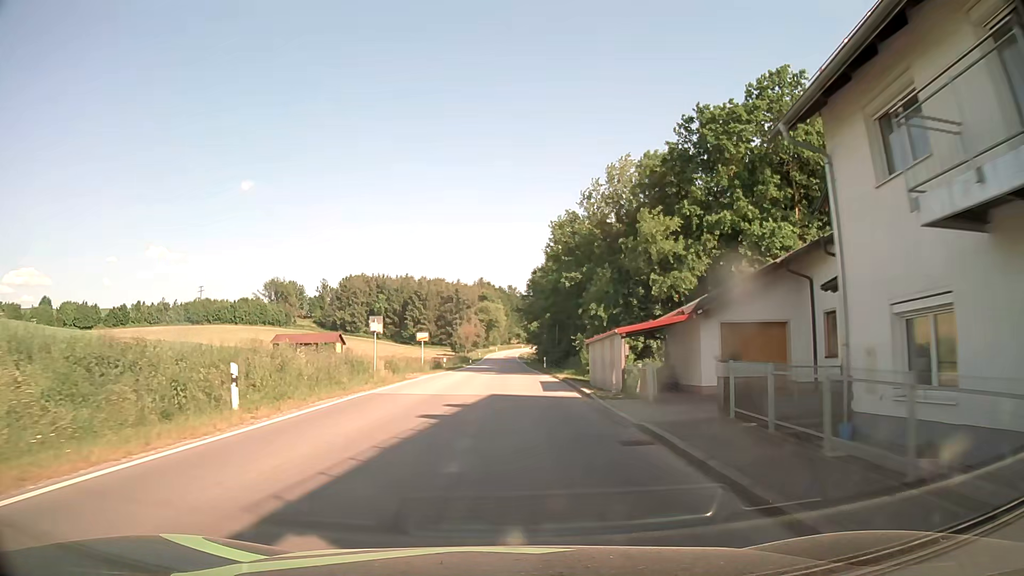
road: secondary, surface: asphalt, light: Day
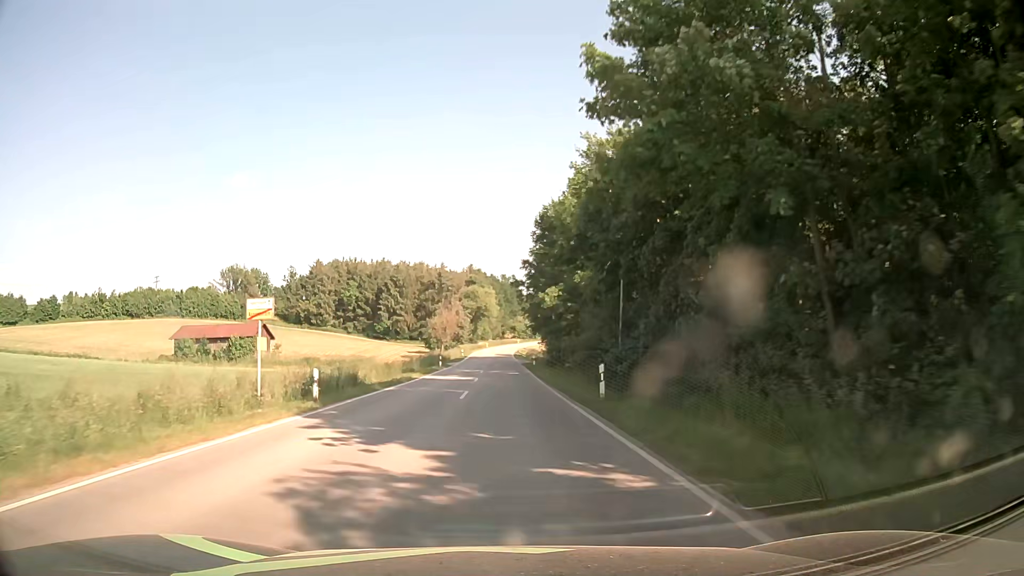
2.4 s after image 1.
(+0.5, +34.7) m; +1°
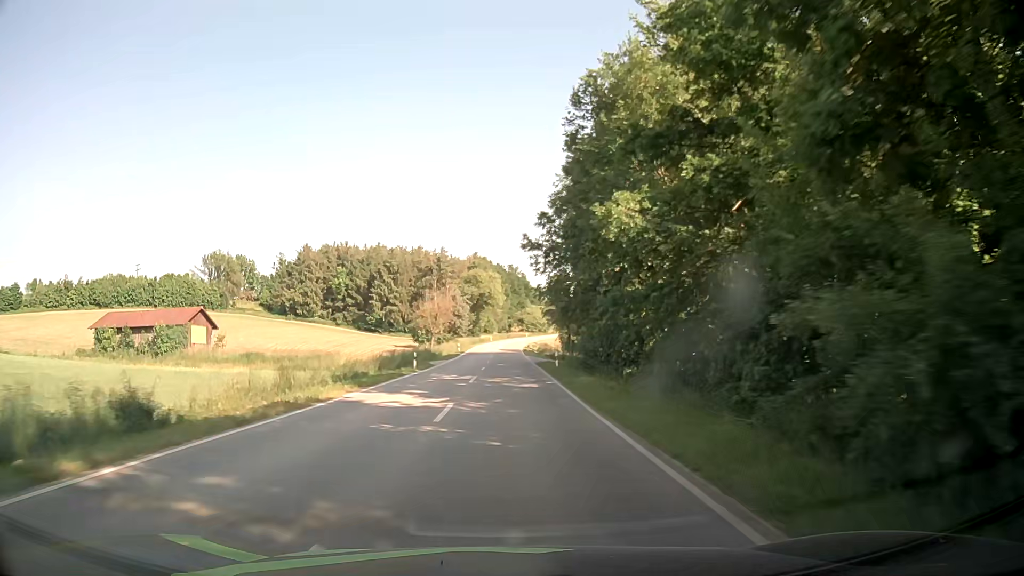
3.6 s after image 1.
(-0.1, +19.7) m; -1°
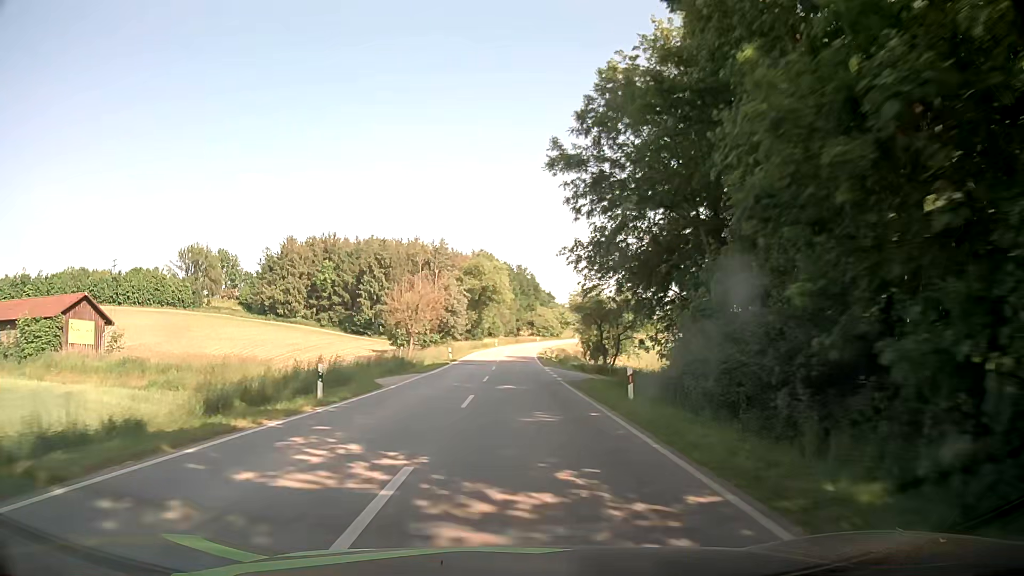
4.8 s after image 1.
(-0.1, +21.1) m; -1°
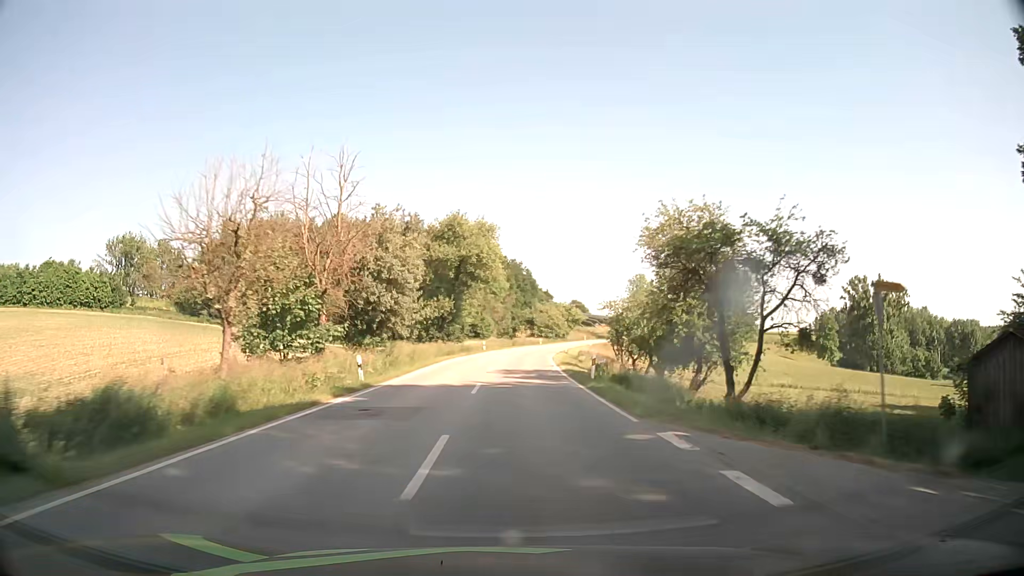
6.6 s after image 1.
(0.0, +33.8) m; +1°
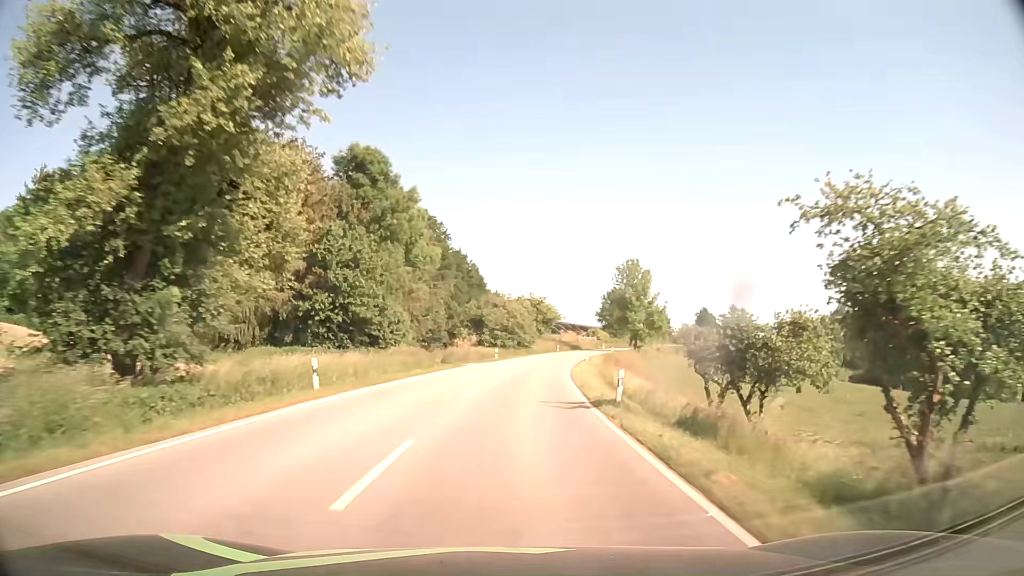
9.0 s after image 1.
(+1.3, +48.7) m; +4°
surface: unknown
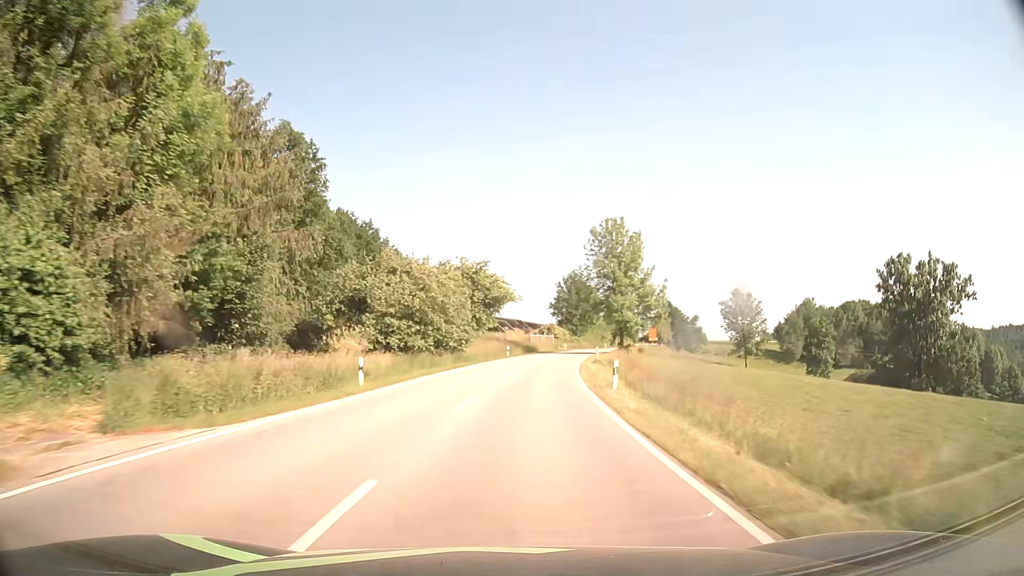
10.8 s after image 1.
(+1.8, +38.9) m; +5°
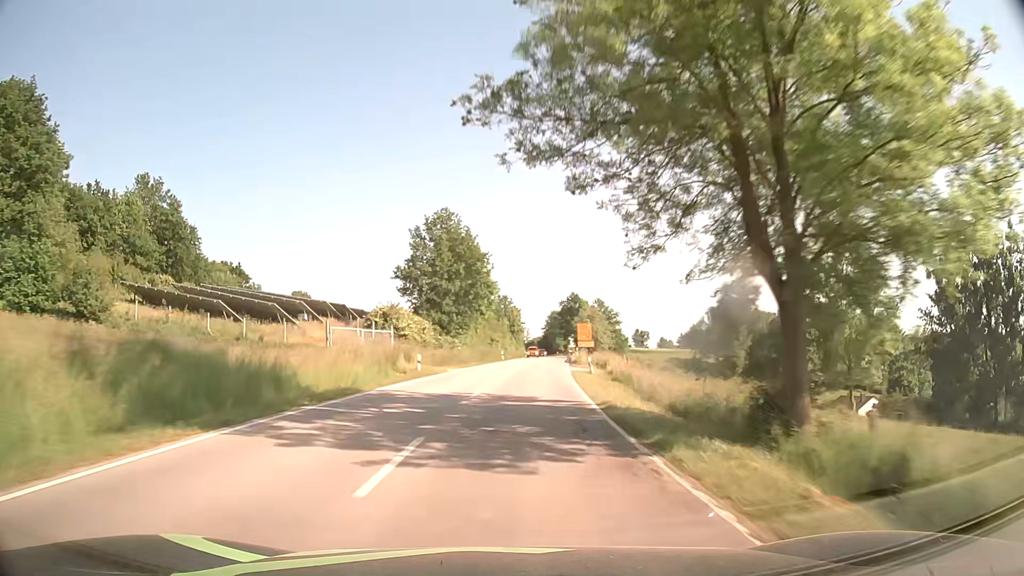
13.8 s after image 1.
(+6.6, +68.2) m; +11°
(0, +10) (+1, +20) (+1, +30) (+2, +40) (+3, +50) (+4, +60) (+5, +70) (+6, +80) (+7, +90) (+8, +100) m
